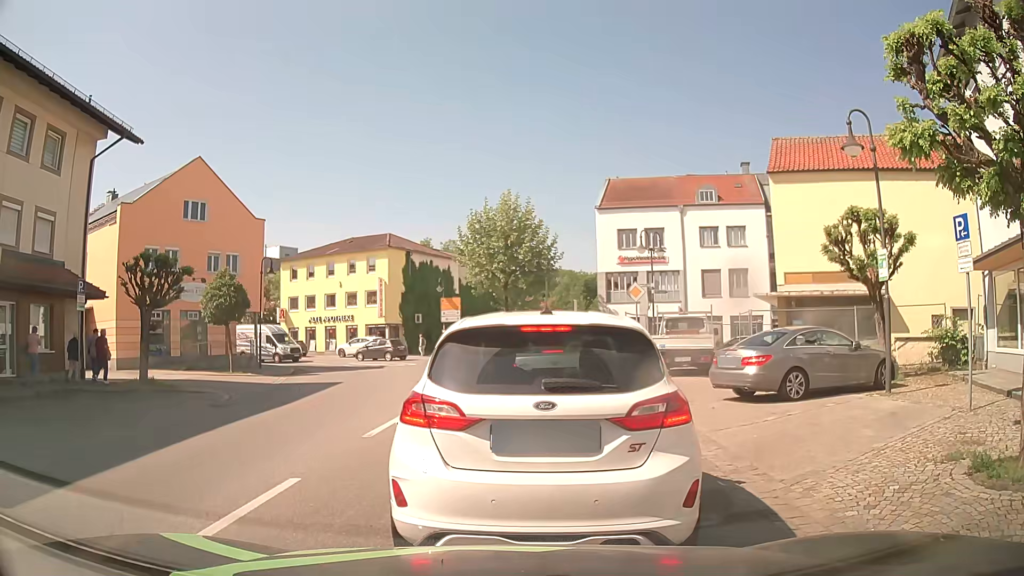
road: secondary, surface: asphalt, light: Day
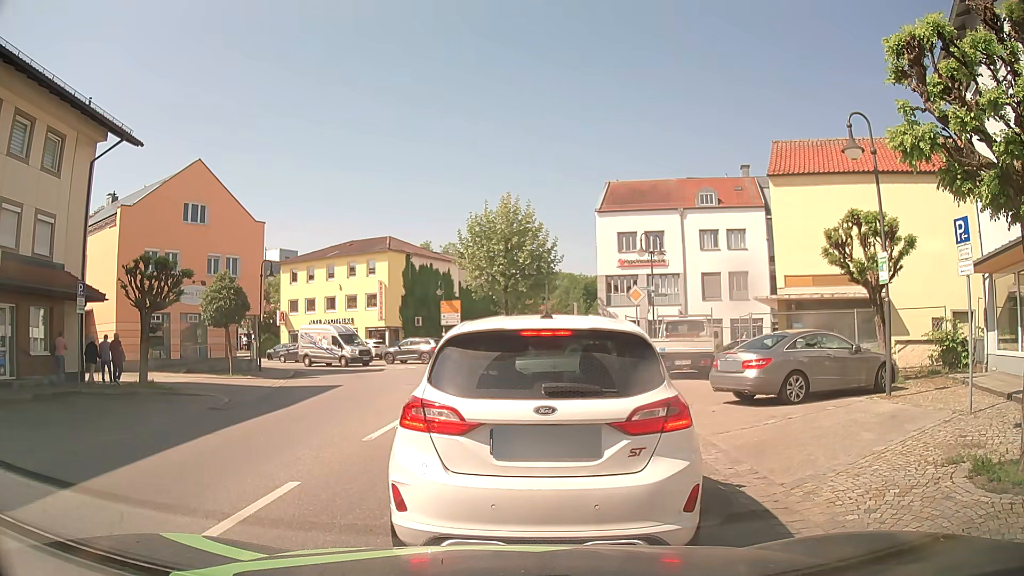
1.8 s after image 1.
(0.0, +0.1) m; 0°
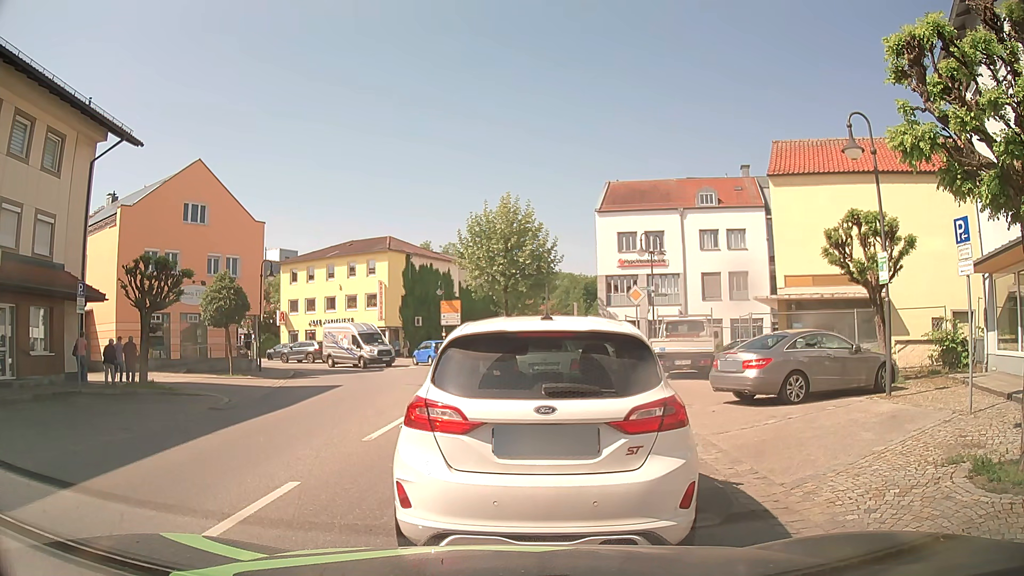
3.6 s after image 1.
(0.0, 0.0) m; 0°
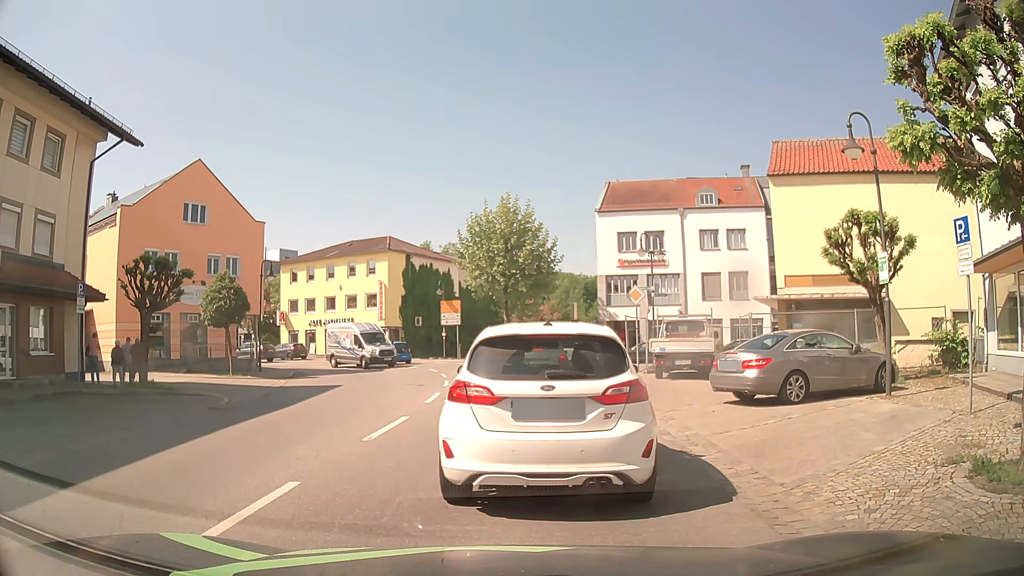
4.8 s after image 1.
(0.0, 0.0) m; 0°
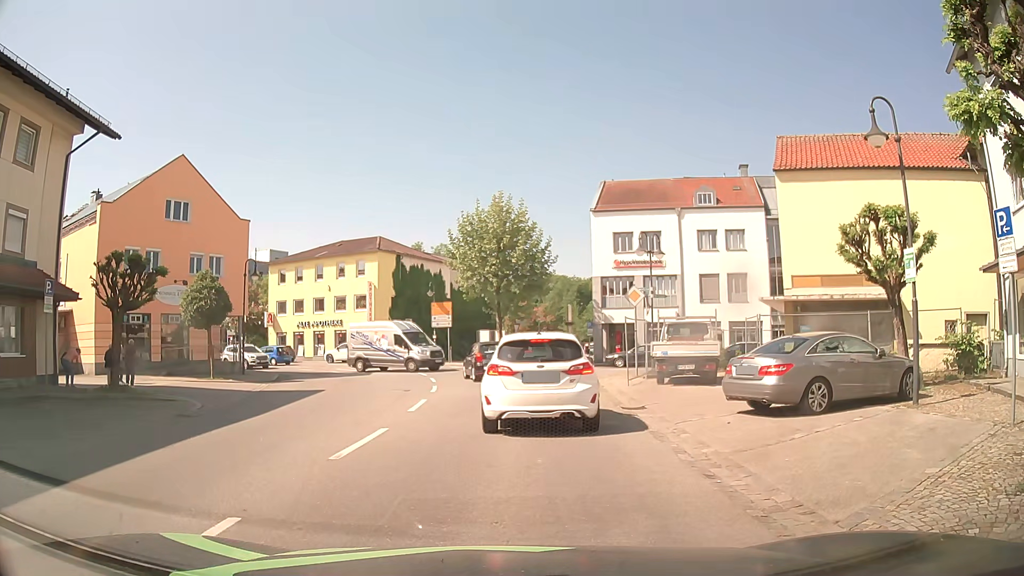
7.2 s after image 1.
(0.0, +1.4) m; 0°
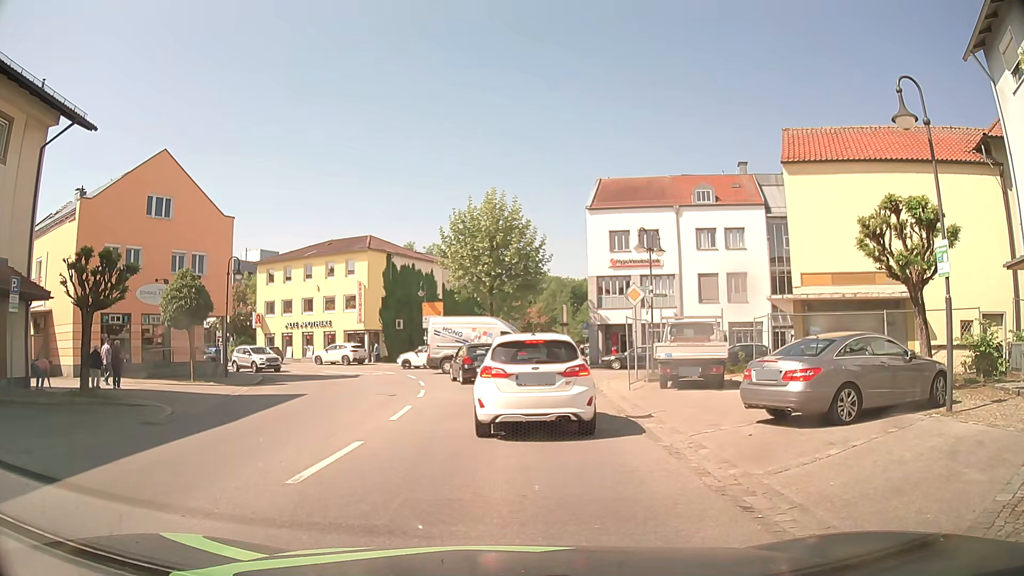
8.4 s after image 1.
(0.0, +1.4) m; 0°
